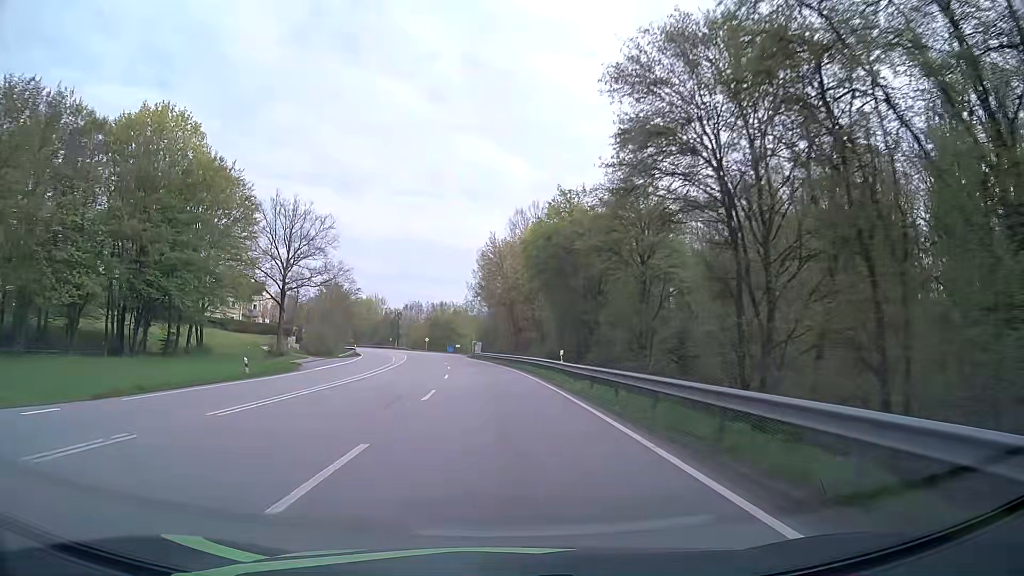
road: primary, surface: asphalt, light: Day
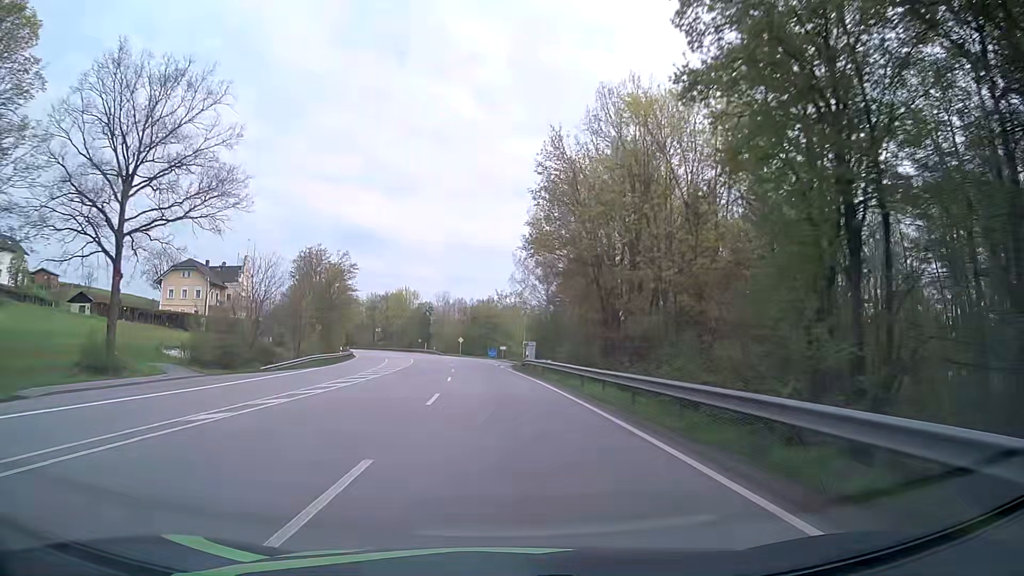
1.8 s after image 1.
(-1.5, +37.4) m; -4°
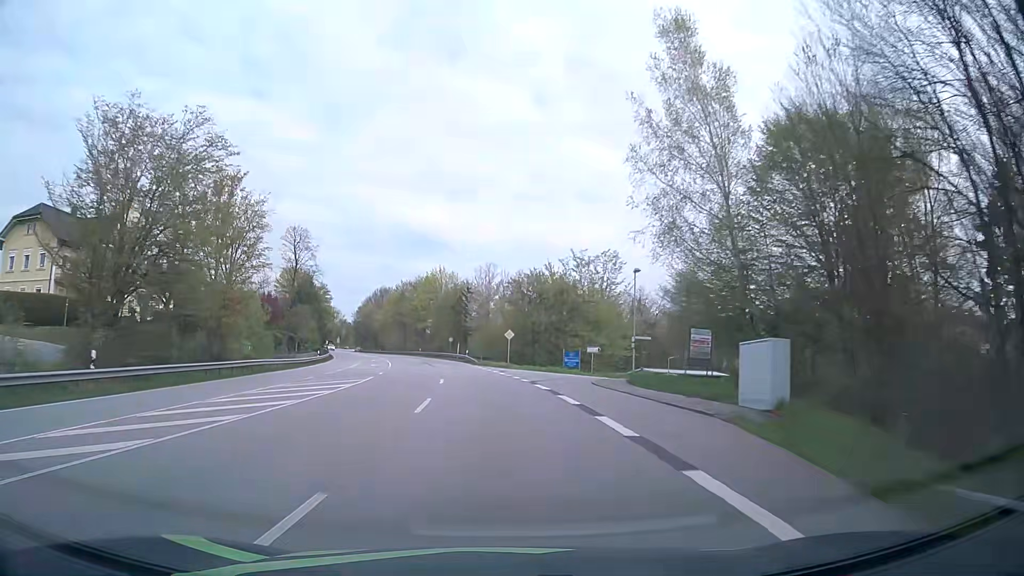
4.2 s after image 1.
(-2.2, +49.9) m; -5°
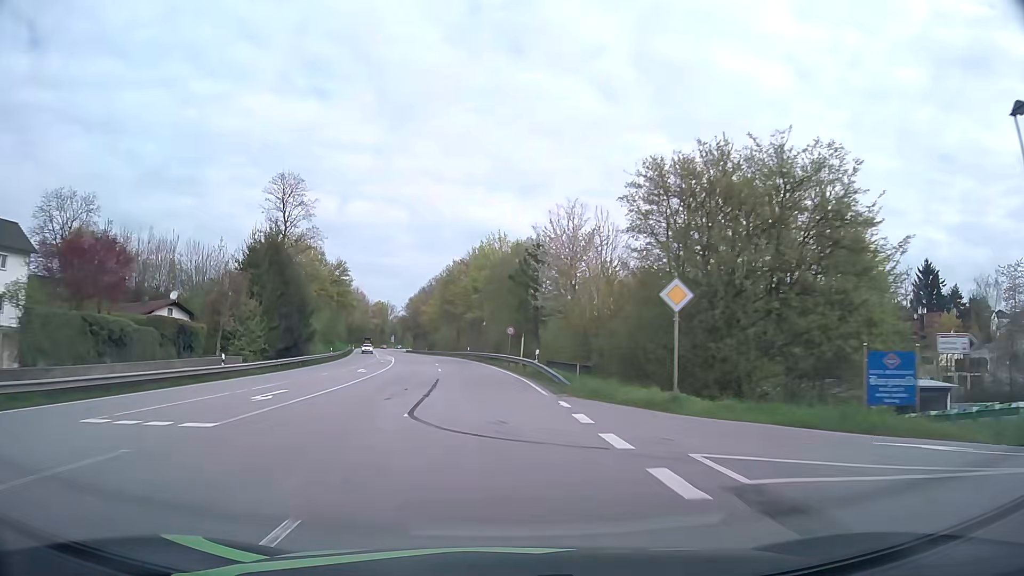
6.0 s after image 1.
(-2.1, +37.5) m; -6°
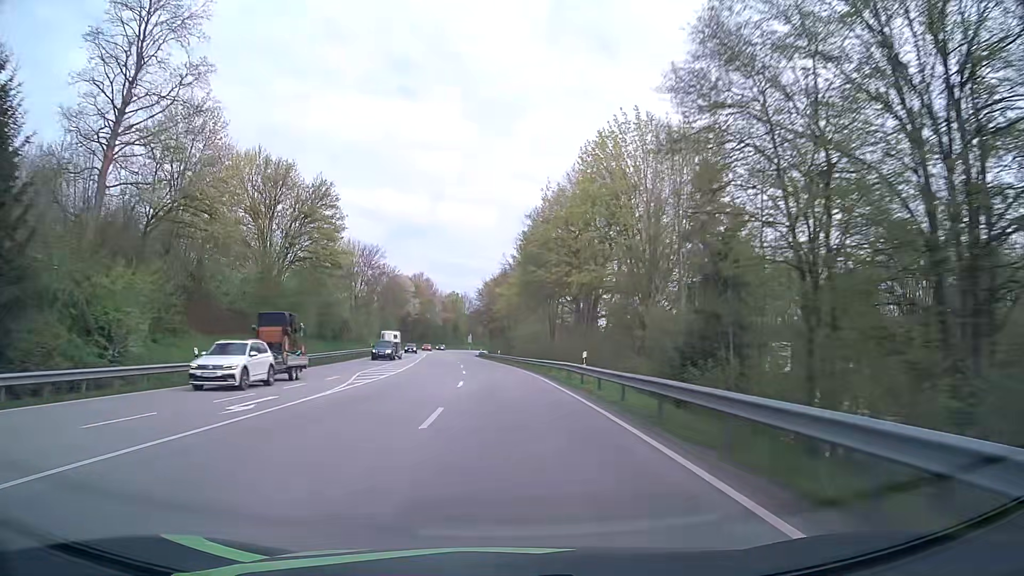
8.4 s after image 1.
(-3.8, +49.9) m; -8°
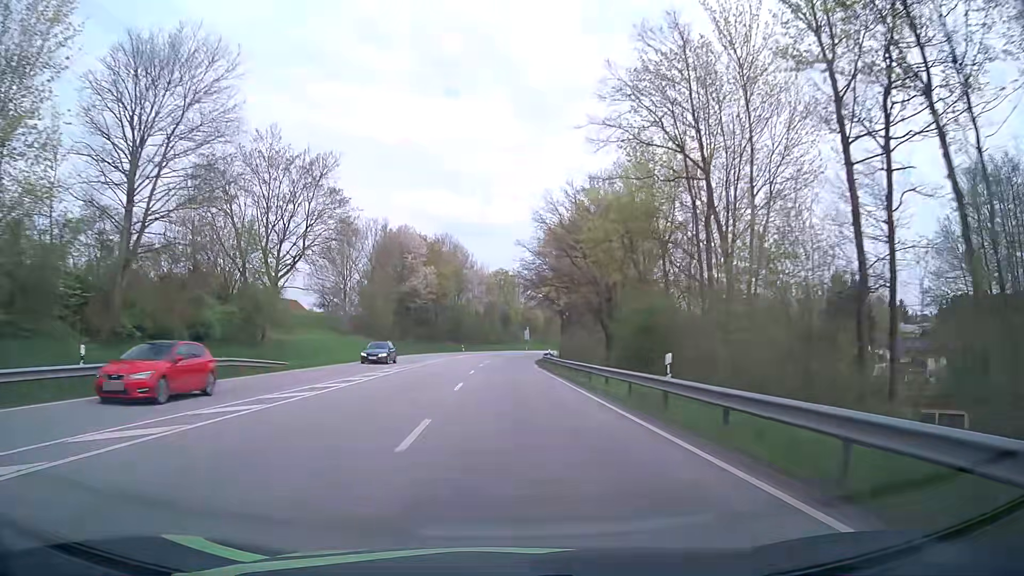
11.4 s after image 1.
(-2.9, +62.8) m; -5°
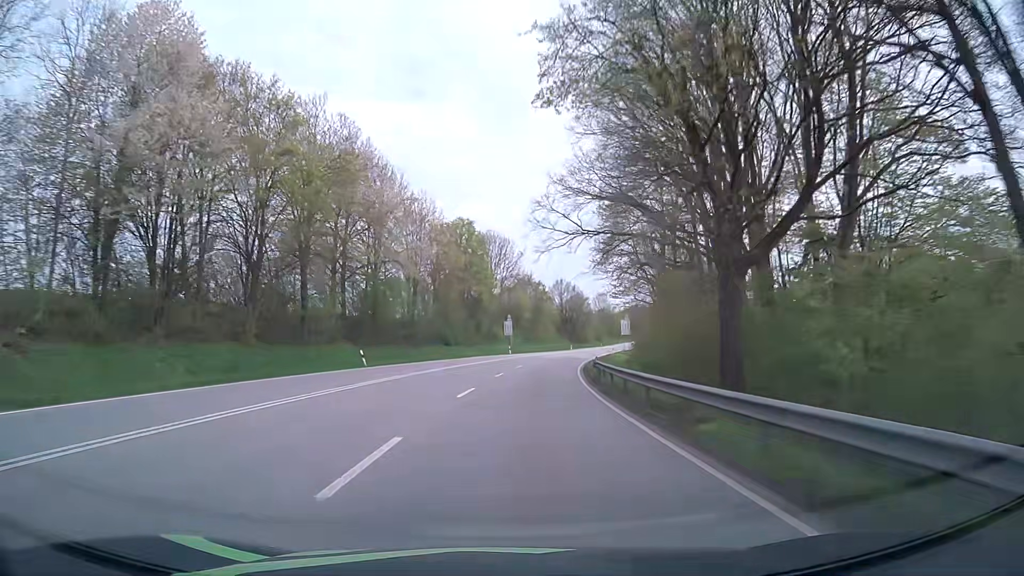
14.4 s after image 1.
(+0.1, +62.7) m; +2°
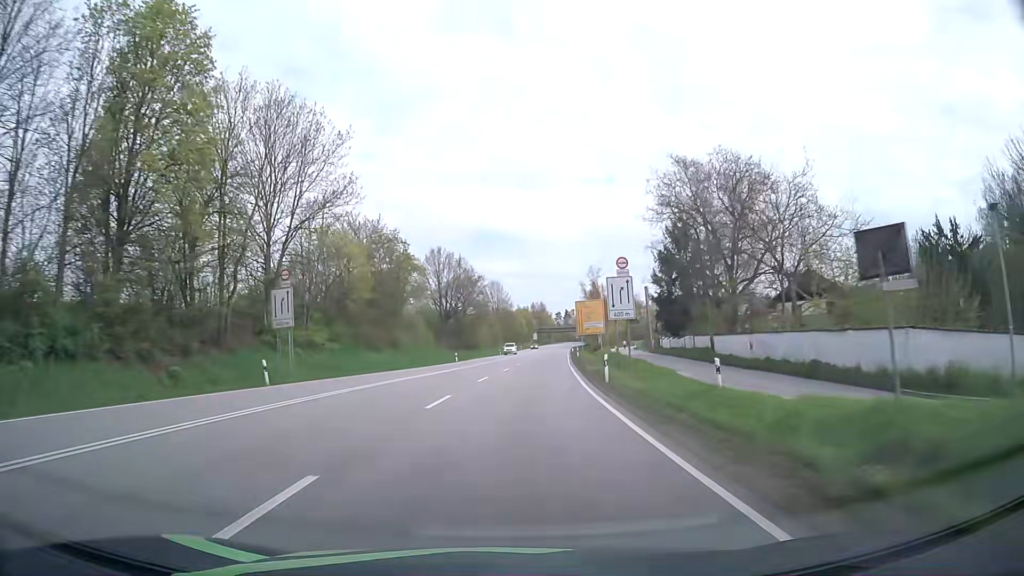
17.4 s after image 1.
(+5.6, +62.3) m; +10°
(0, +10) (0, +20) (+1, +30) (+2, +40) (+3, +50) (+3, +60) (+4, +70) (+5, +80) (+6, +90) (+7, +100) m
